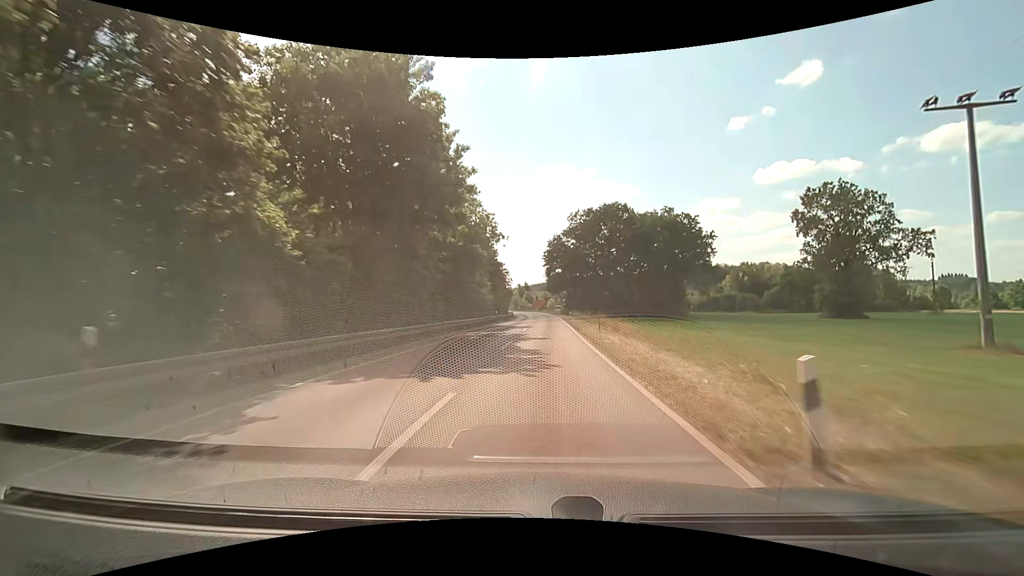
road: tertiary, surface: asphalt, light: Day
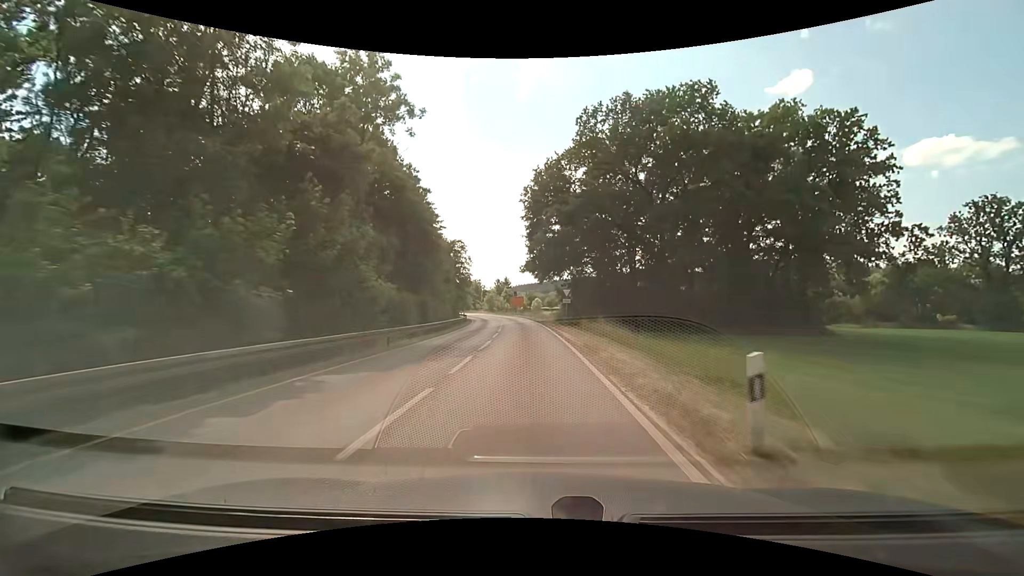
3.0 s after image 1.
(+1.9, +49.6) m; +3°
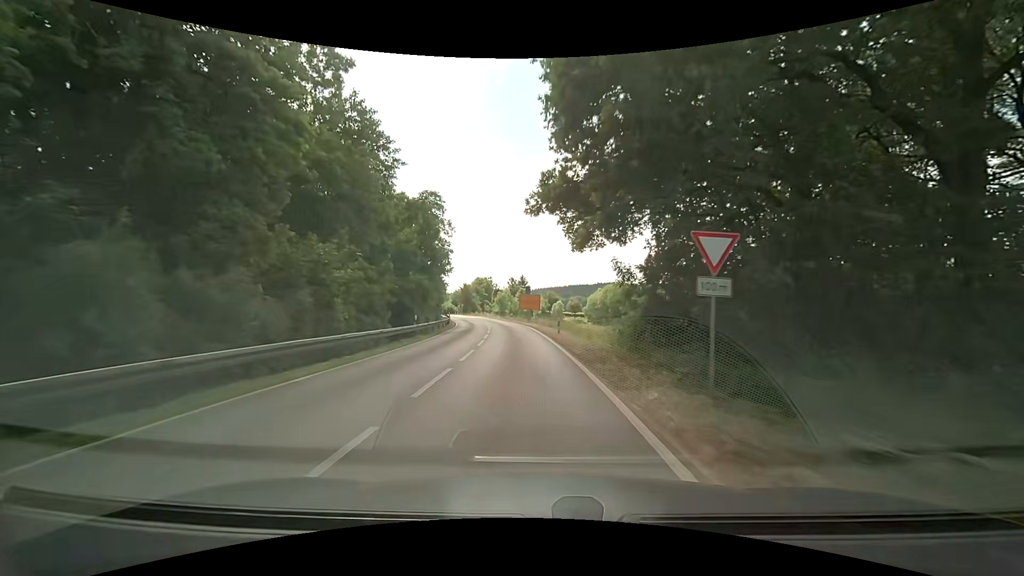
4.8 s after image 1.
(-0.5, +28.9) m; -3°
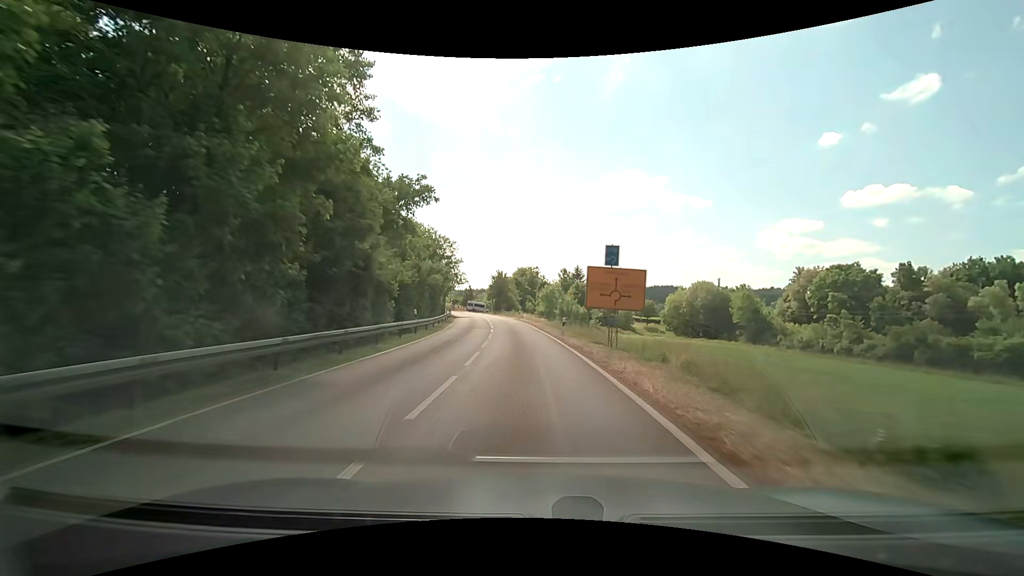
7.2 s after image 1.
(-1.8, +37.4) m; -6°
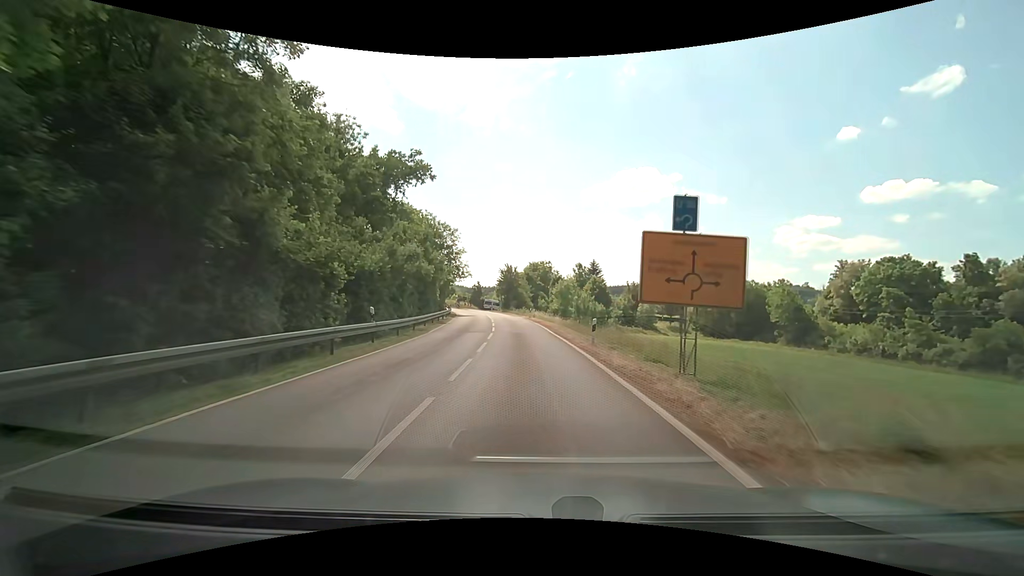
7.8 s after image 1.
(-0.1, +8.9) m; -1°
(0, +10) (-1, +20) (-1, +30) (-2, +40) (-3, +50) (-5, +60) (-7, +70) (-9, +79) (-11, +89) (-11, +99) m
